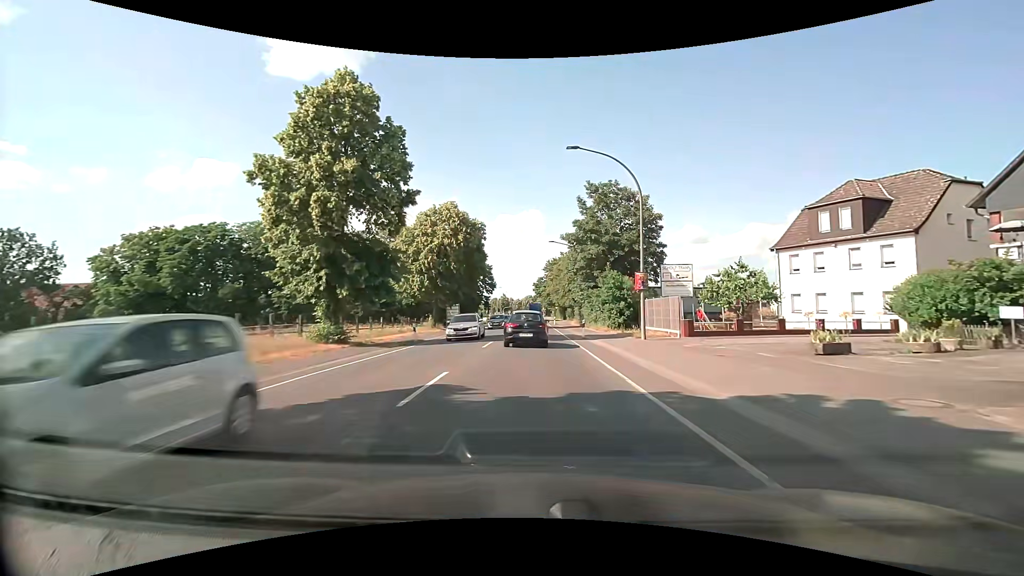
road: primary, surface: asphalt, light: Day
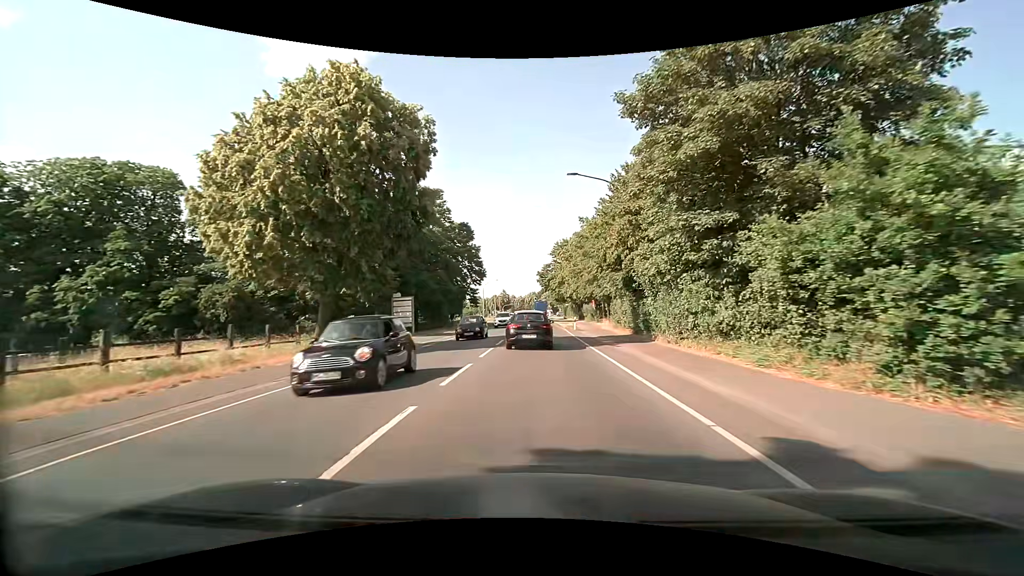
(-0.3, +28.4) m; -1°
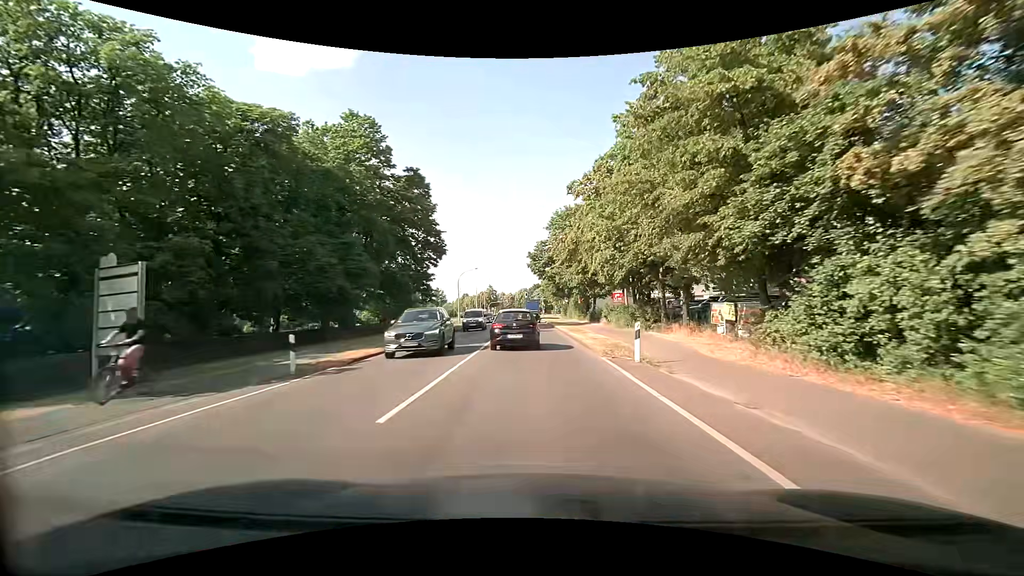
(+0.2, +27.3) m; +1°
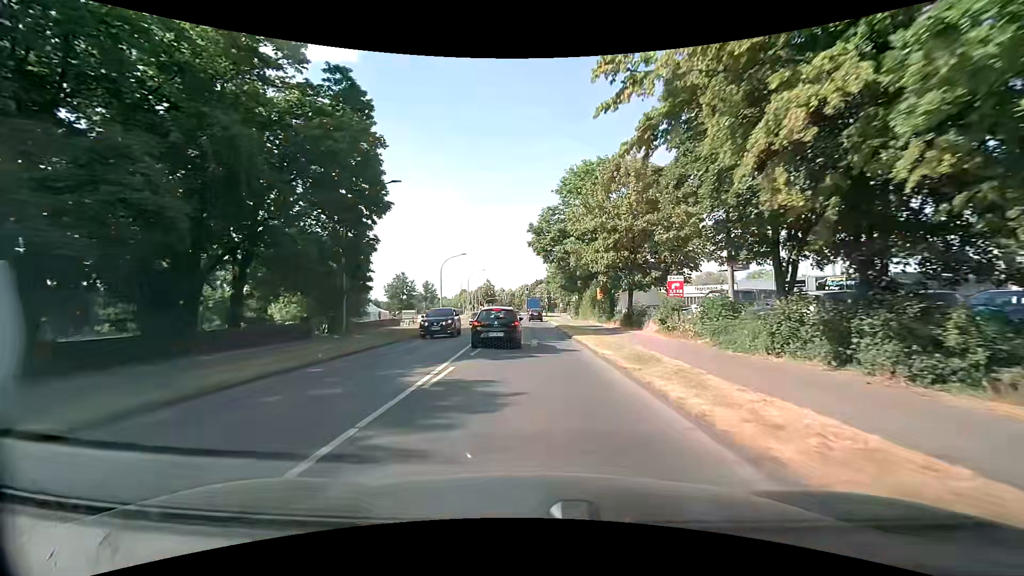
(-0.1, +19.0) m; 0°
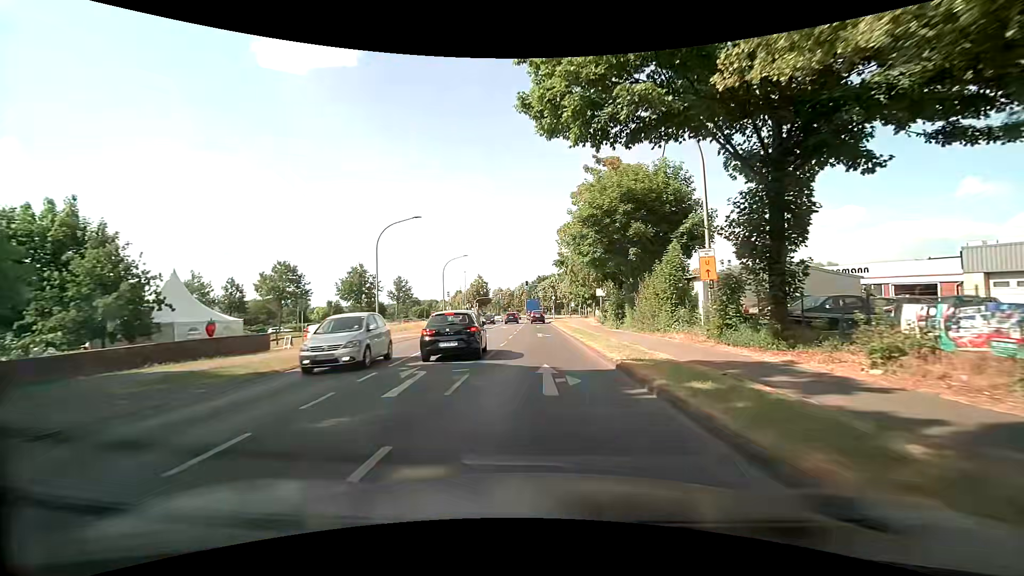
(-0.2, +30.7) m; 0°
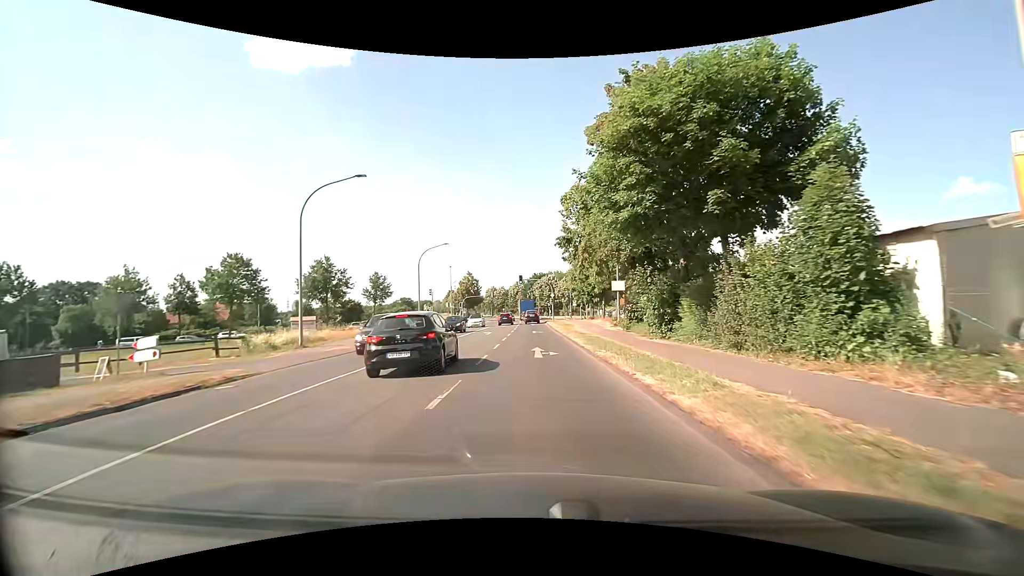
(0.0, +13.3) m; 0°
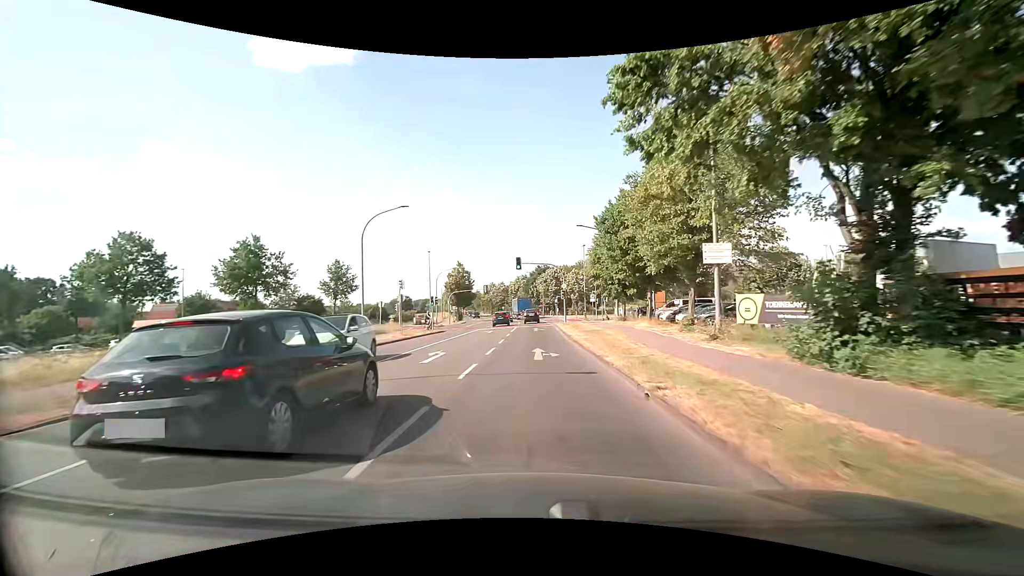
(+0.1, +21.0) m; 0°
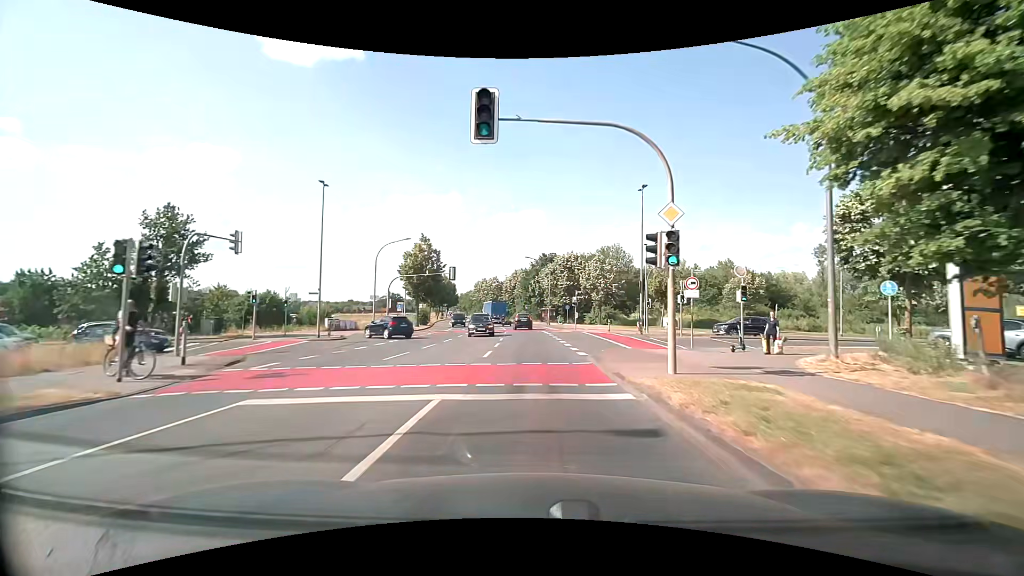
(-0.2, +36.7) m; 0°
(0, +10) (0, +20) (0, +30) (0, +40) (-1, +50) (-1, +60) (-3, +70) (-4, +80) (-6, +90) (-7, +99) m
